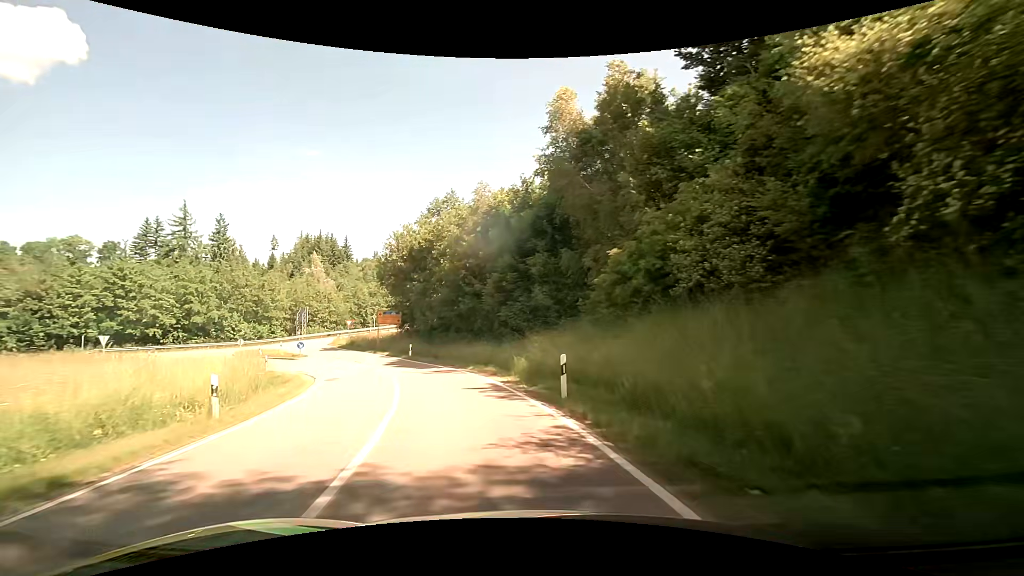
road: secondary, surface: asphalt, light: Day
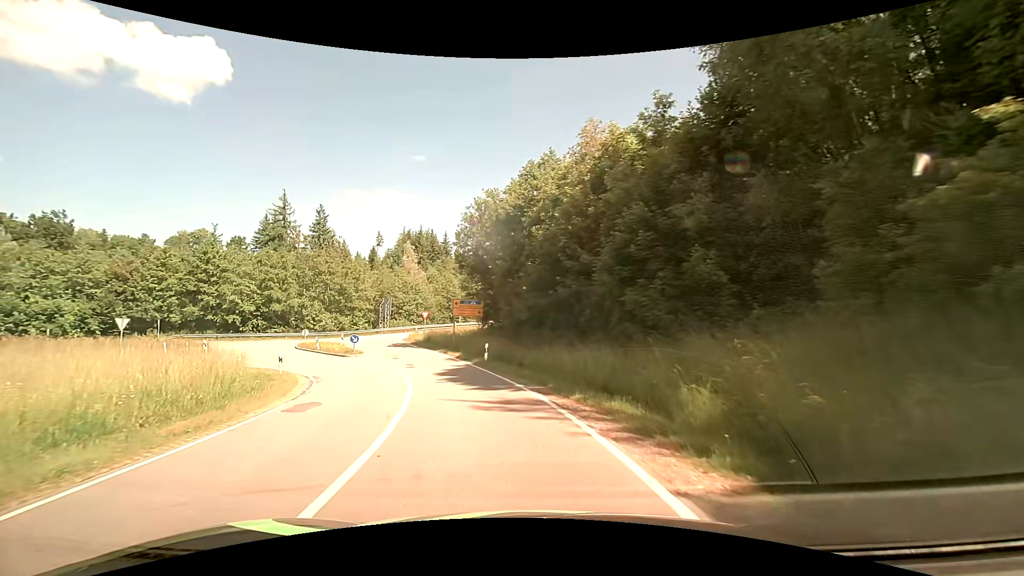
(-1.2, +11.5) m; -11°
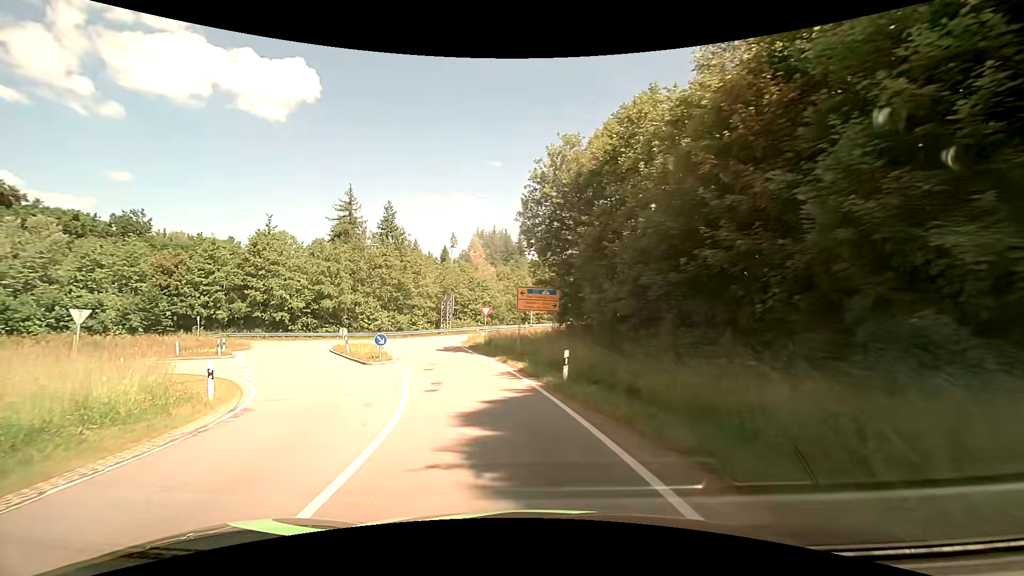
(-0.7, +10.4) m; -8°
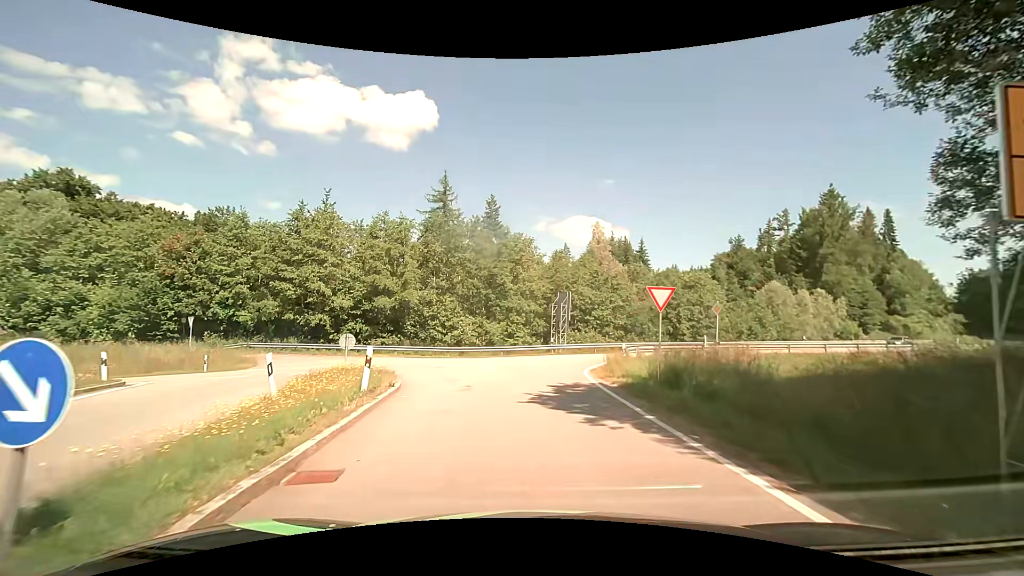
(-3.5, +21.5) m; -14°
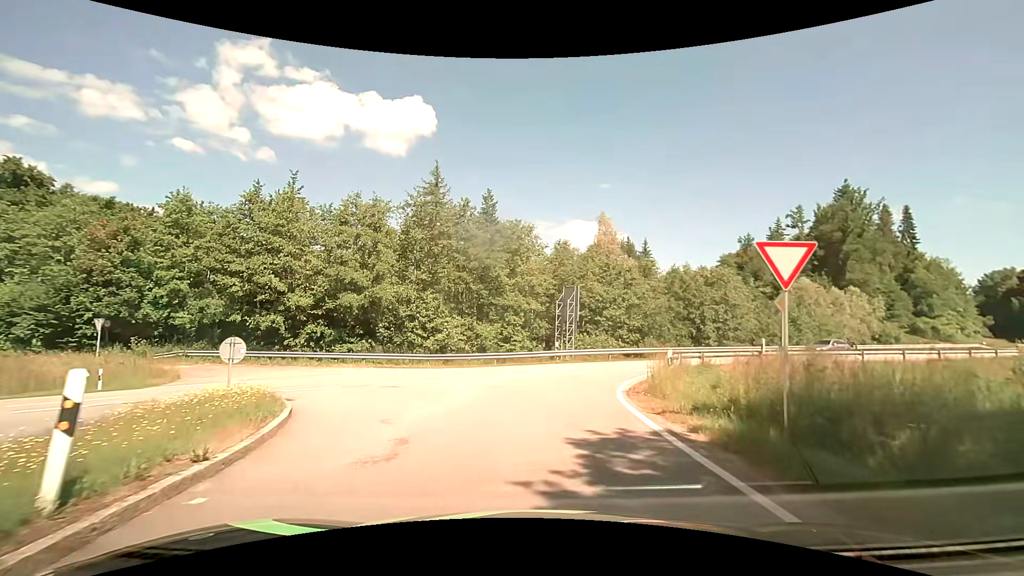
(0.0, +7.1) m; 0°
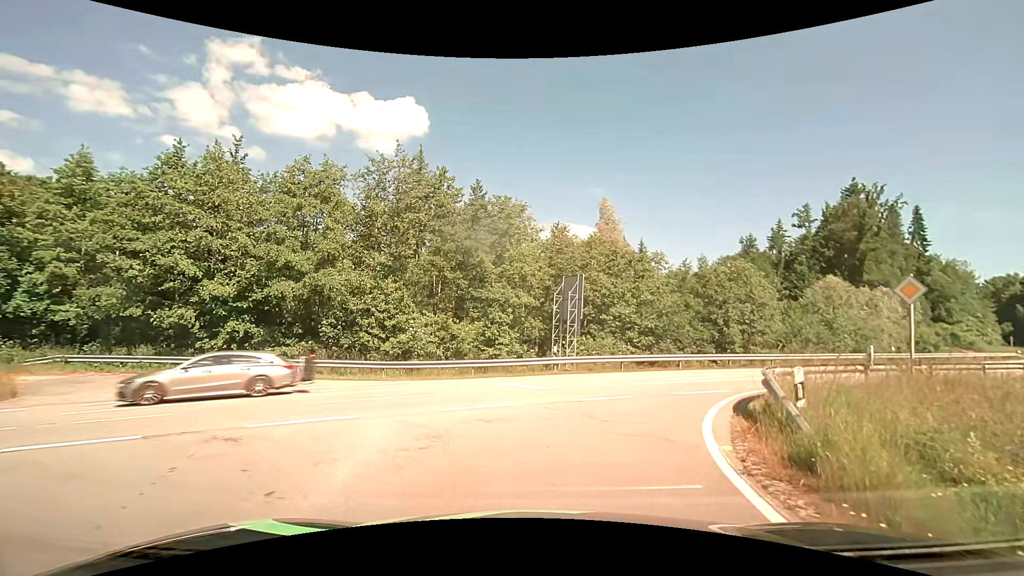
(+0.1, +7.2) m; +1°
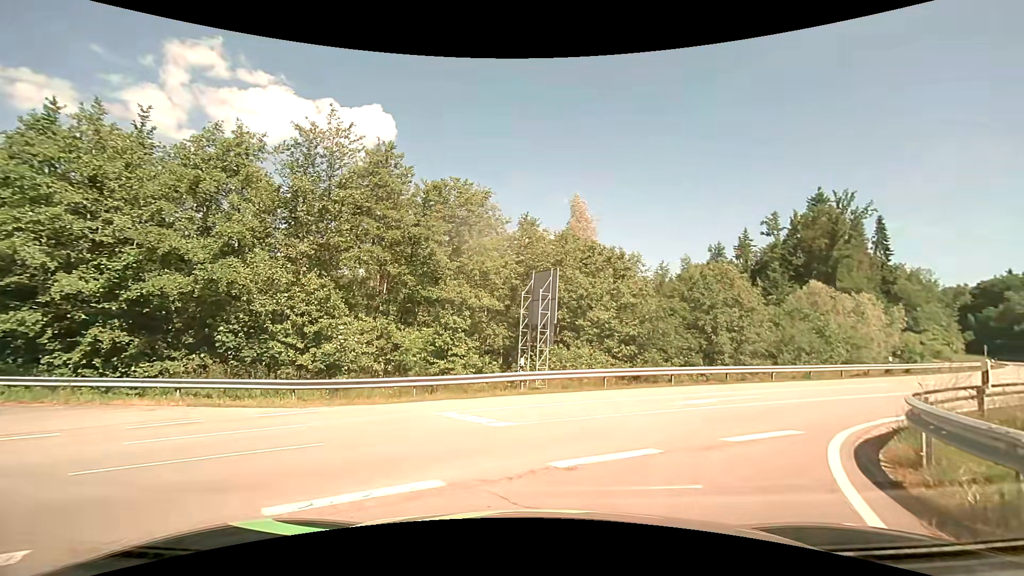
(+0.1, +5.3) m; +4°
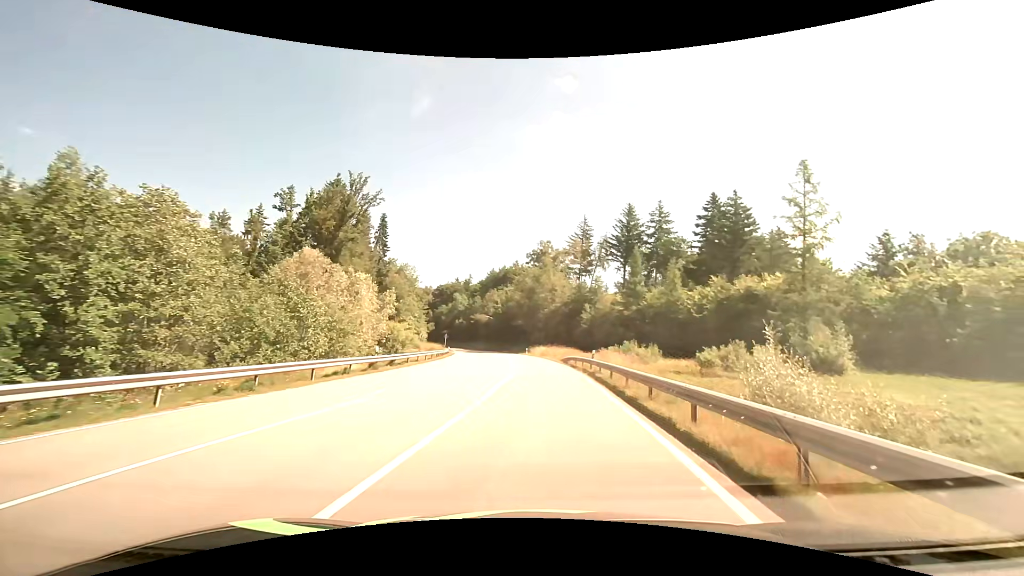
(+7.6, +14.9) m; +52°
(0, +10) (+1, +20) (+1, +30) (+1, +40) (0, +50) (0, +60) (-1, +70) (-3, +80) (-5, +90) (-6, +99) m
